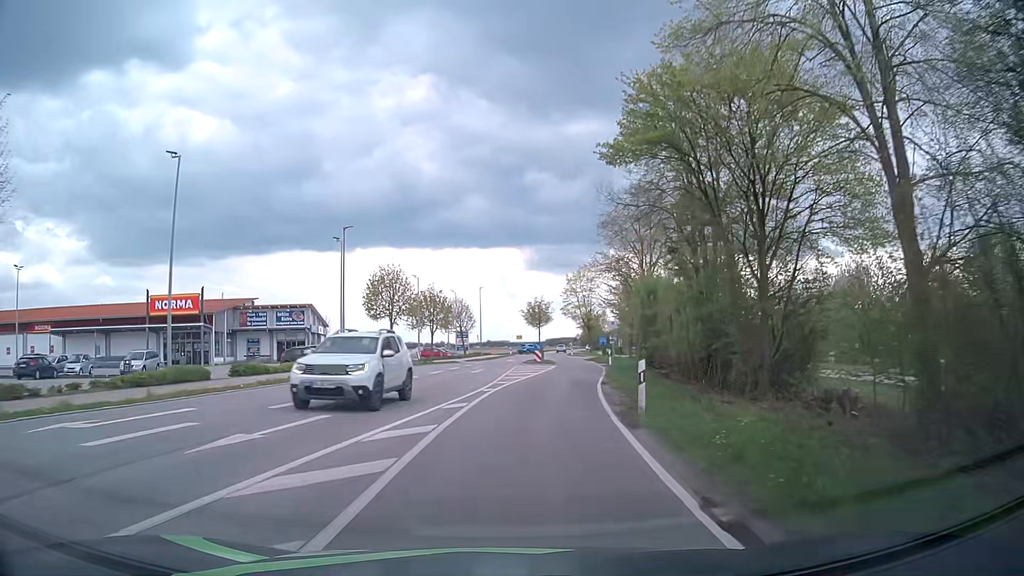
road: tertiary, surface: asphalt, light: Day
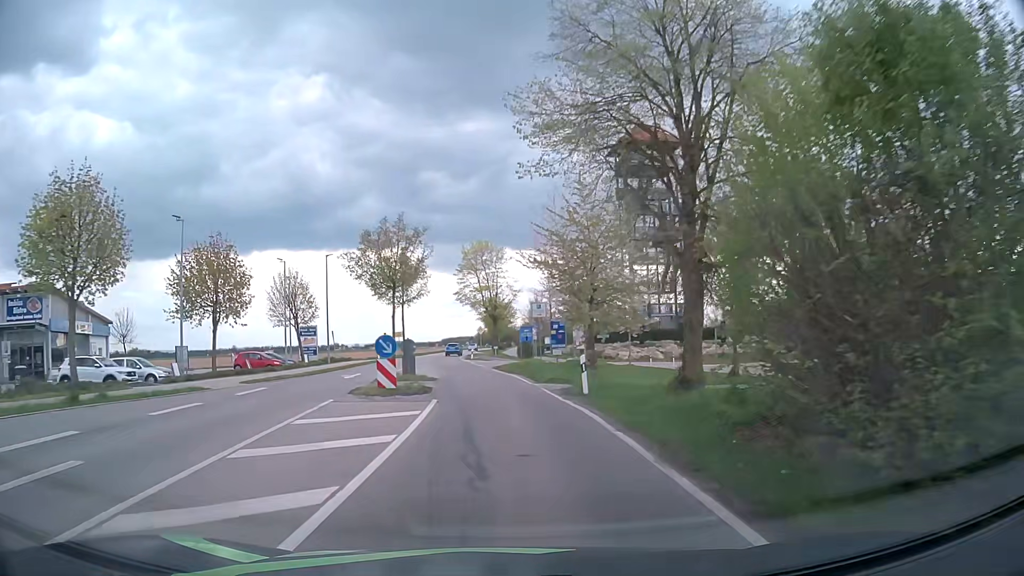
(+2.4, +30.2) m; +9°
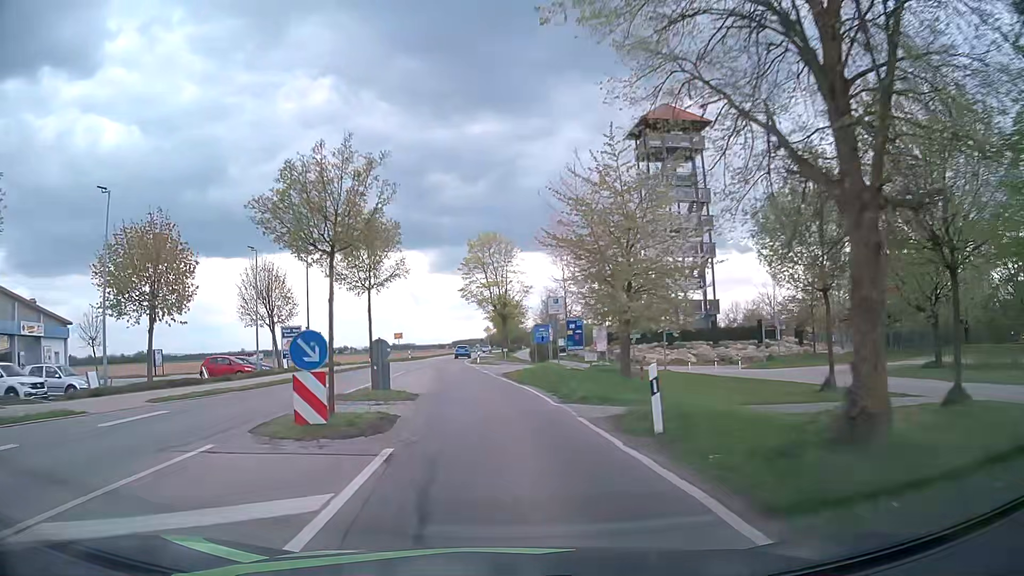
(0.0, +7.6) m; -1°
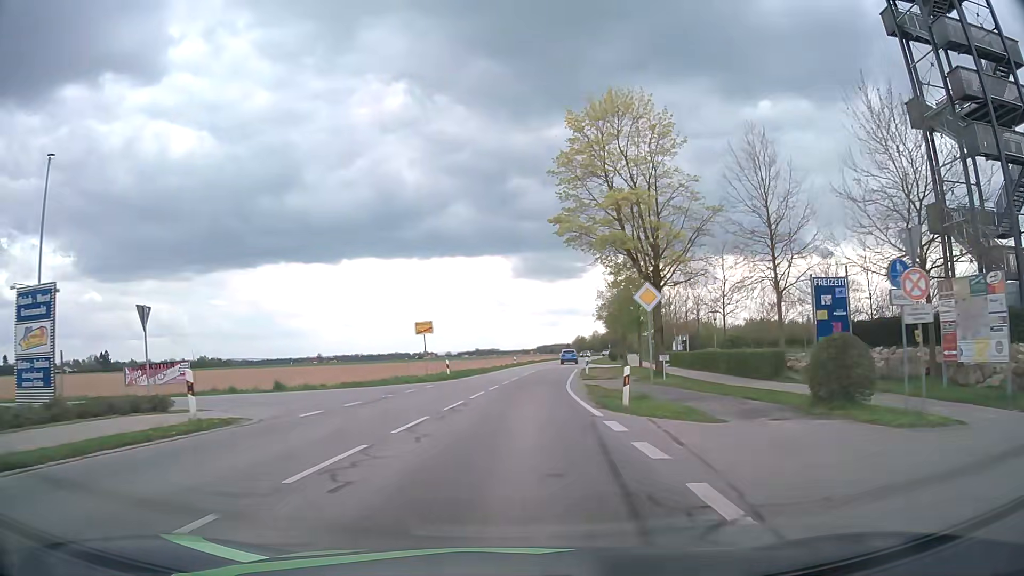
(-2.9, +38.6) m; -8°
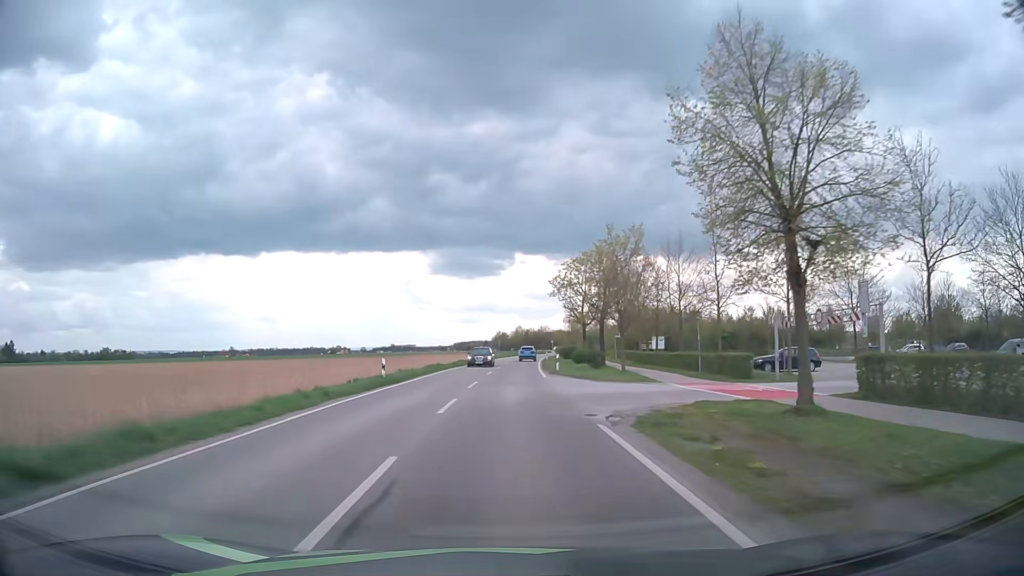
(+2.7, +41.5) m; +8°
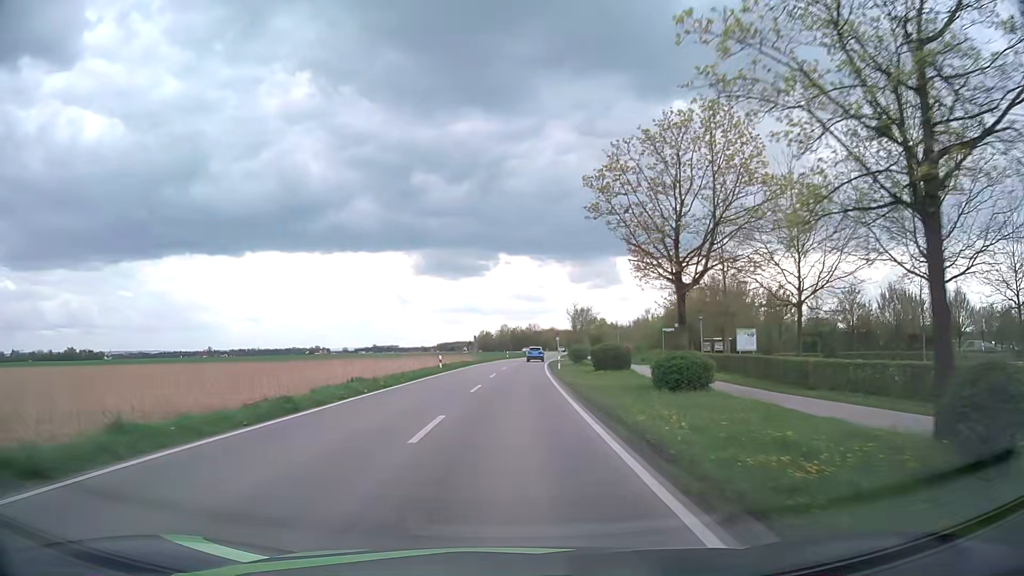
(+0.5, +37.5) m; +1°
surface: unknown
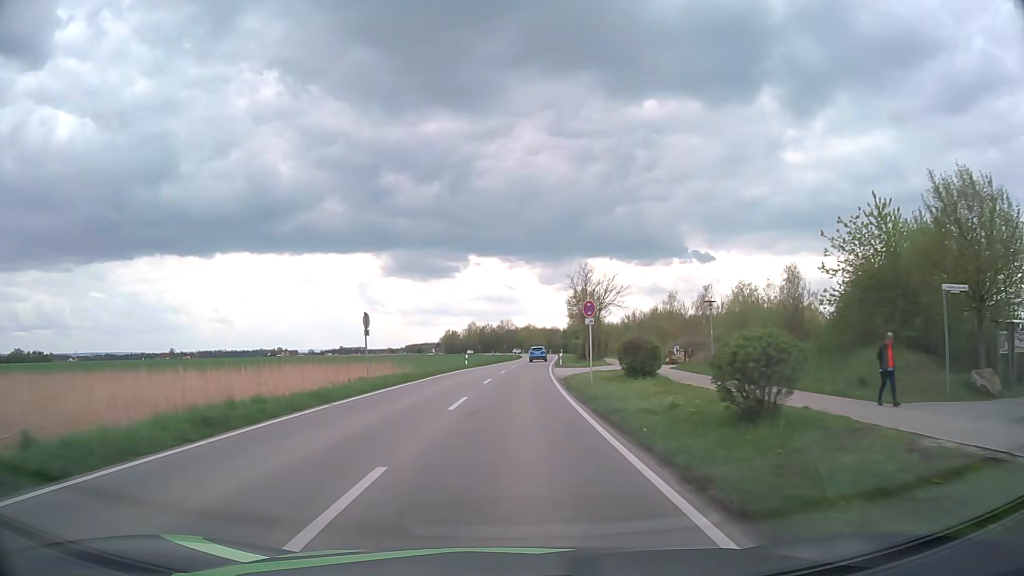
(+0.9, +42.2) m; +2°
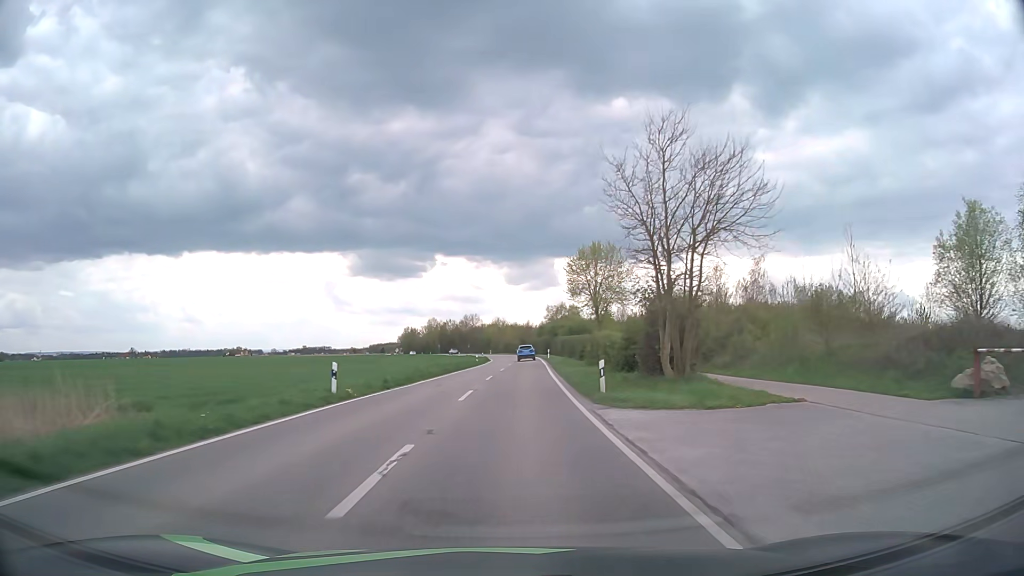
(+0.7, +34.6) m; +3°
(0, +10) (0, +20) (0, +30) (+1, +40) (+1, +50) (+1, +60) (+2, +70) (+2, +80) (+2, +90) (+2, +100) m
